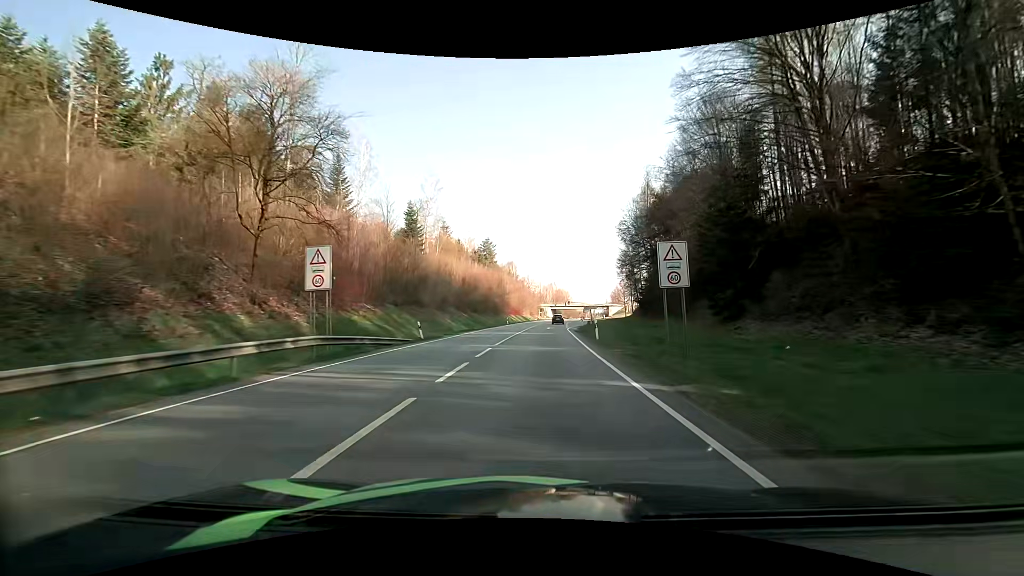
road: primary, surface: asphalt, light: Day
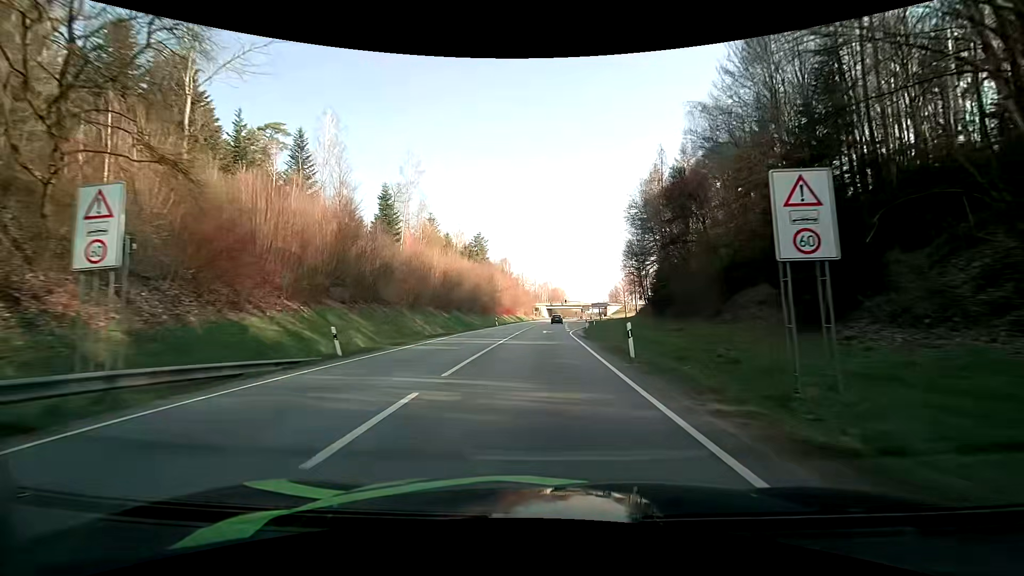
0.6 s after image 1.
(0.0, +11.3) m; +1°
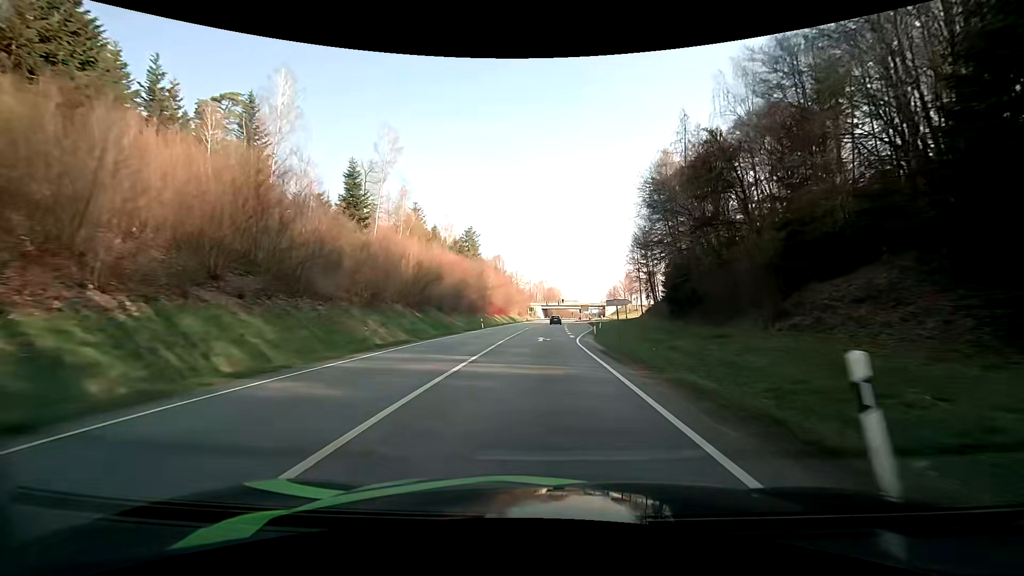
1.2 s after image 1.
(0.0, +11.3) m; +1°
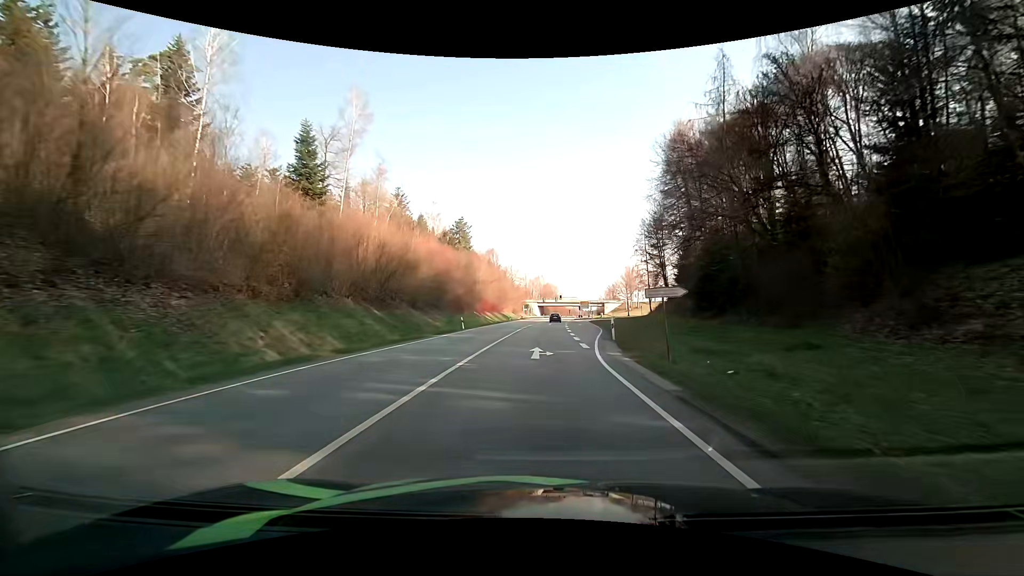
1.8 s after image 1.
(0.0, +11.3) m; 0°
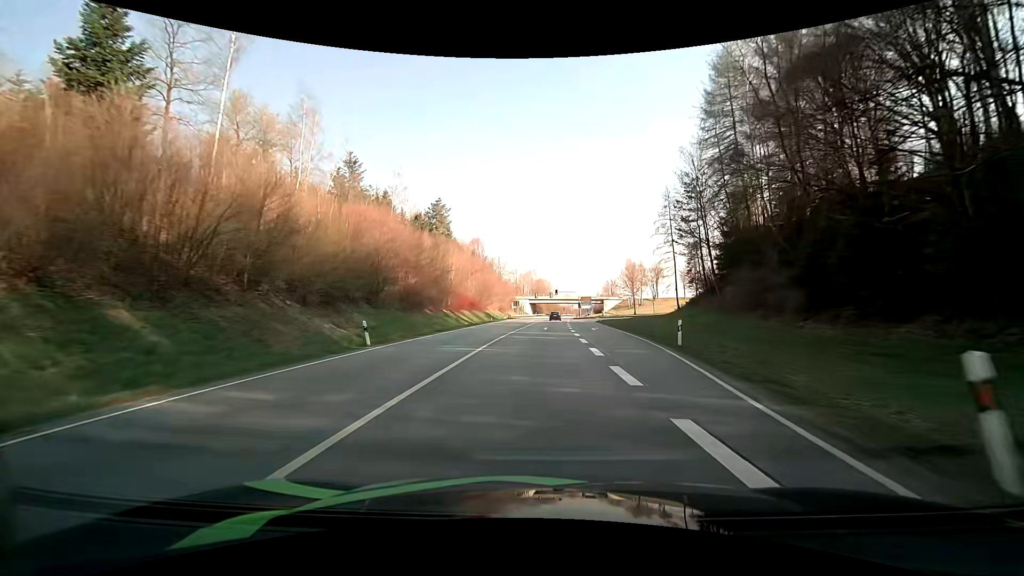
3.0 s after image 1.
(+0.1, +22.4) m; +1°
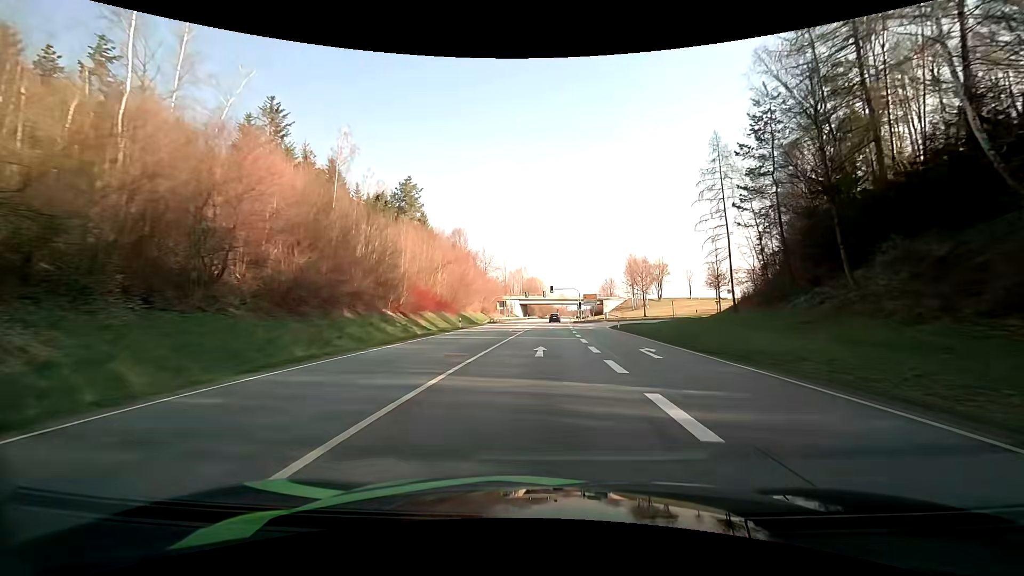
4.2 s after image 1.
(+0.1, +22.0) m; +1°
